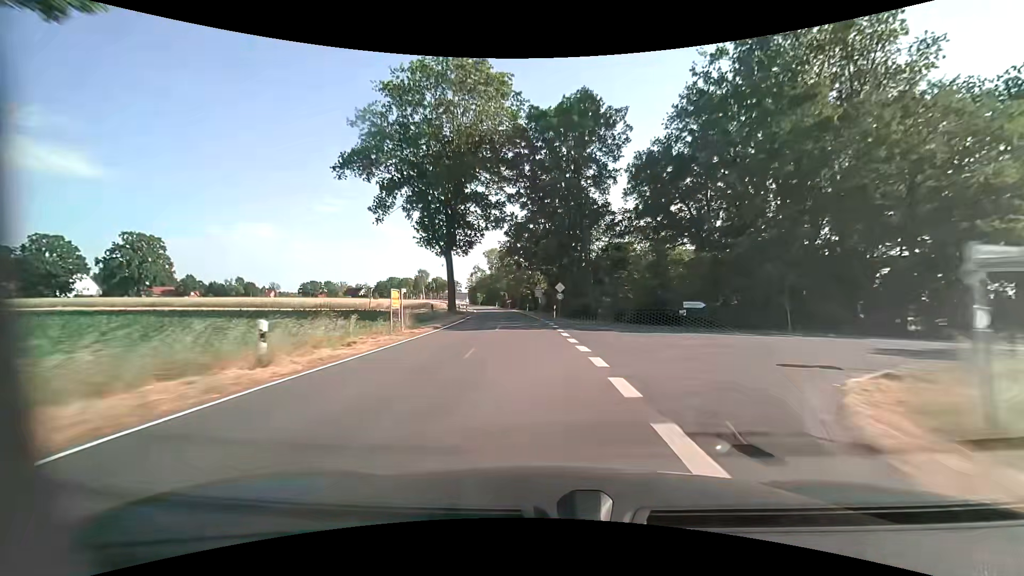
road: tertiary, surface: asphalt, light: Day
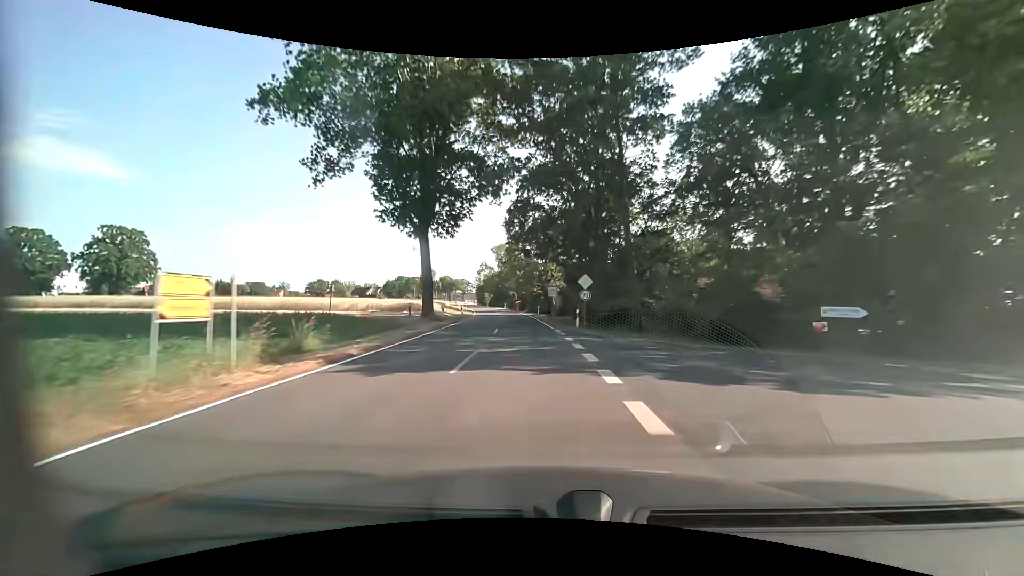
(-0.2, +13.5) m; -1°
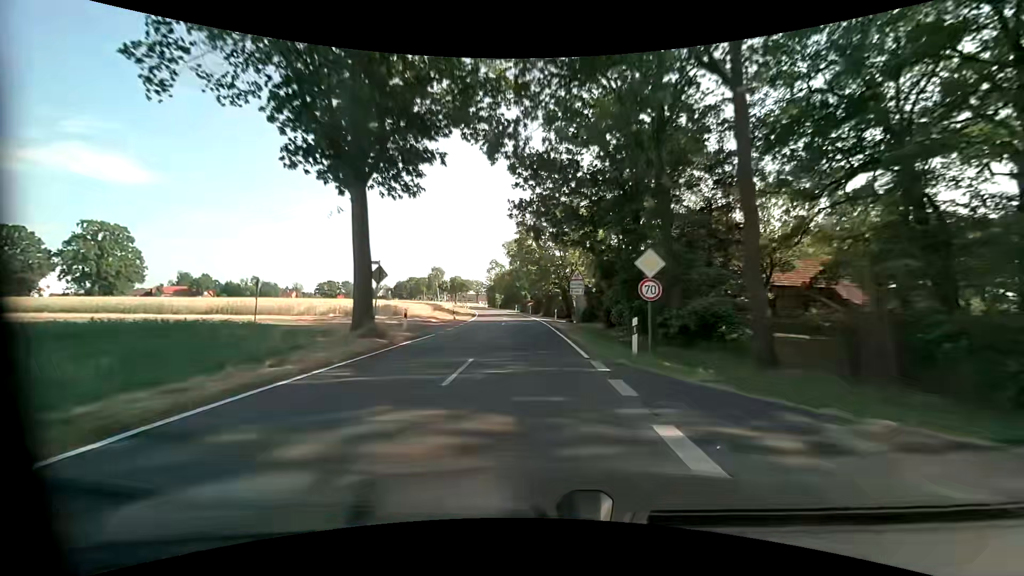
(-0.2, +13.1) m; -2°
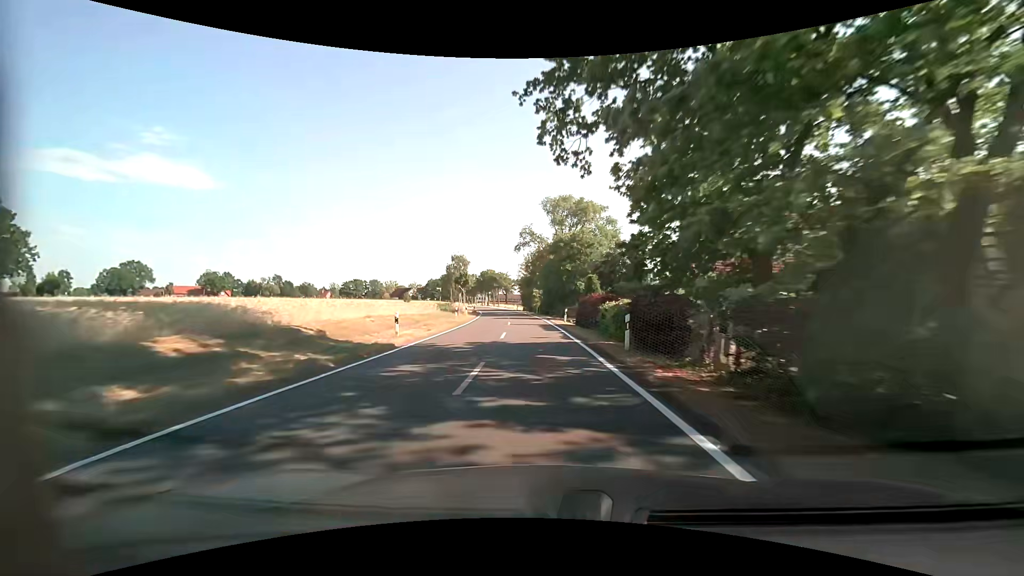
(-2.5, +48.5) m; -6°
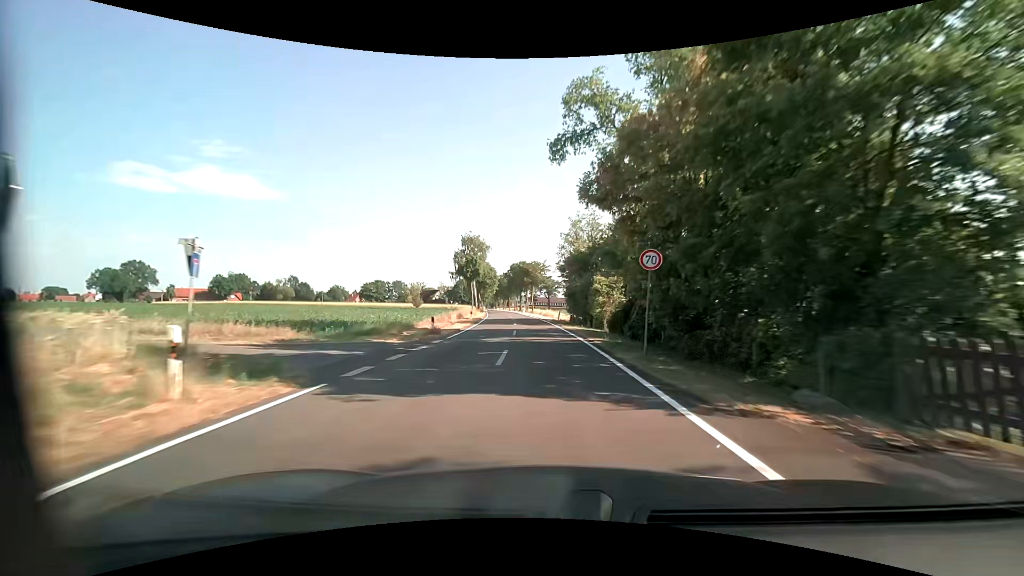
(-1.8, +43.9) m; -5°
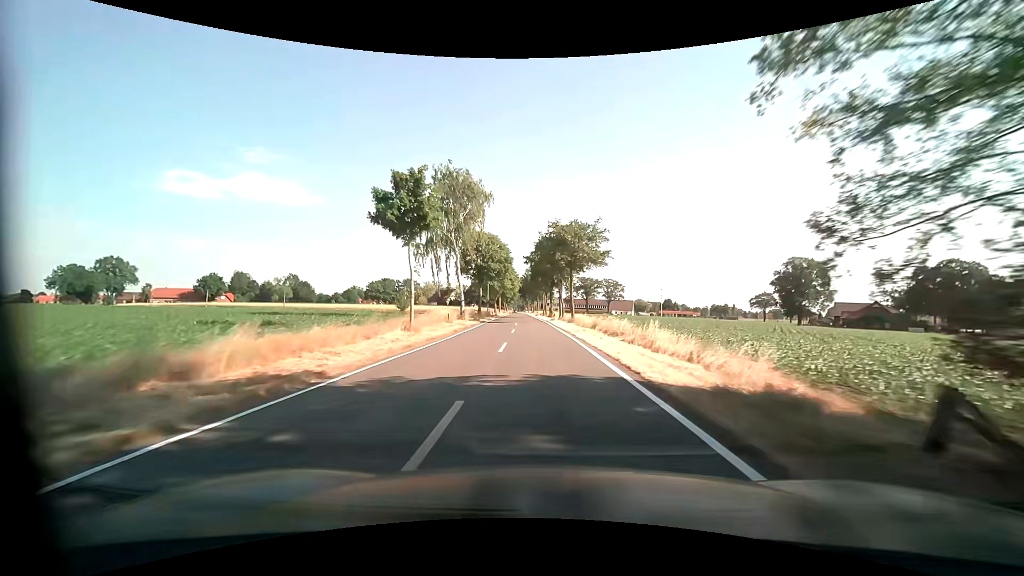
(-1.6, +44.5) m; -4°
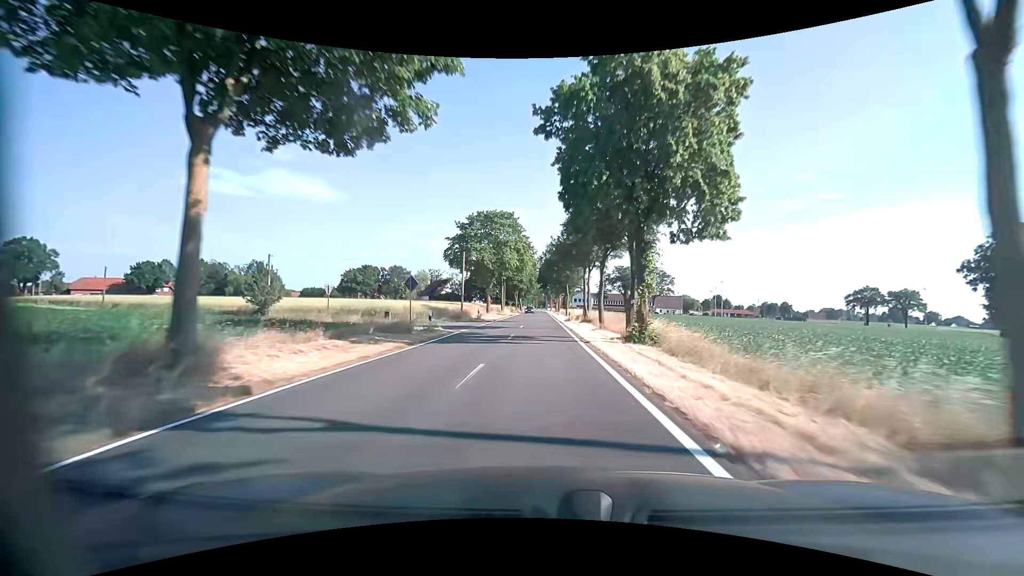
(-1.9, +56.1) m; -3°
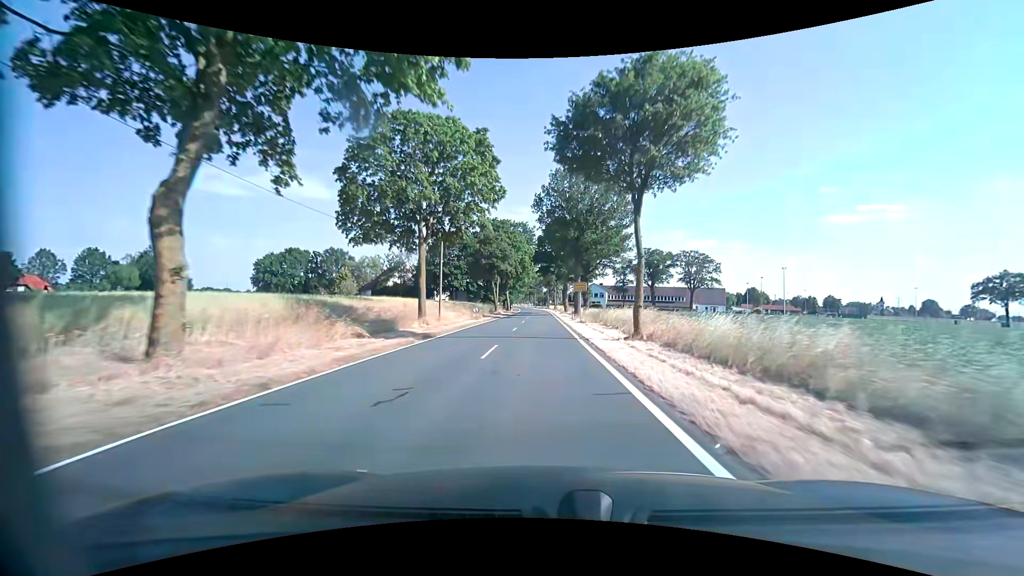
(-0.5, +55.0) m; 0°
(0, +10) (0, +20) (0, +30) (0, +40) (0, +50) (0, +60) (0, +70) (0, +80) (-1, +90) (-1, +100) m
